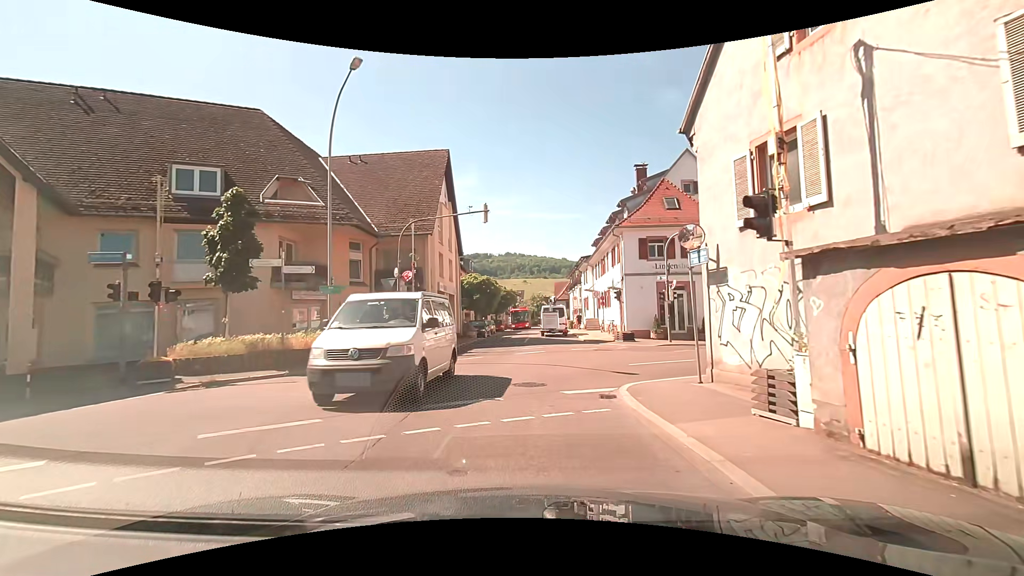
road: tertiary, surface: asphalt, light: Day
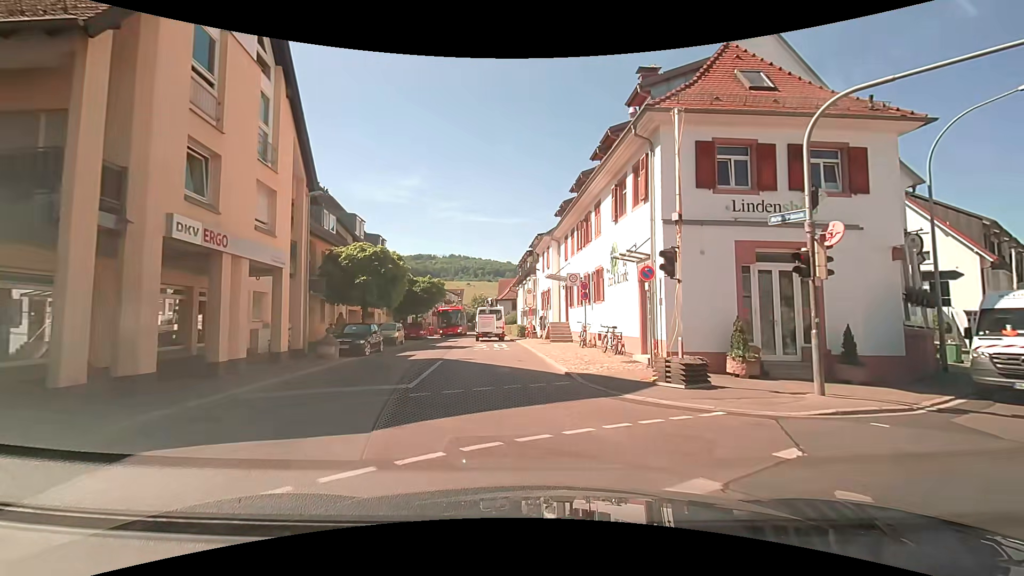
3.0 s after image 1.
(+0.5, +18.6) m; +6°
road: residential
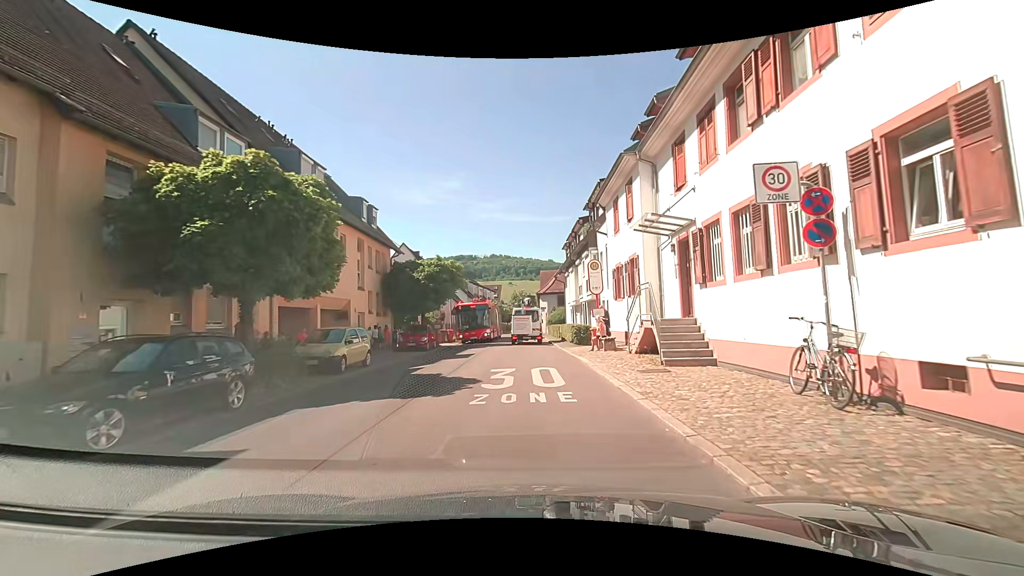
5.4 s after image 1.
(-0.7, +15.2) m; -6°
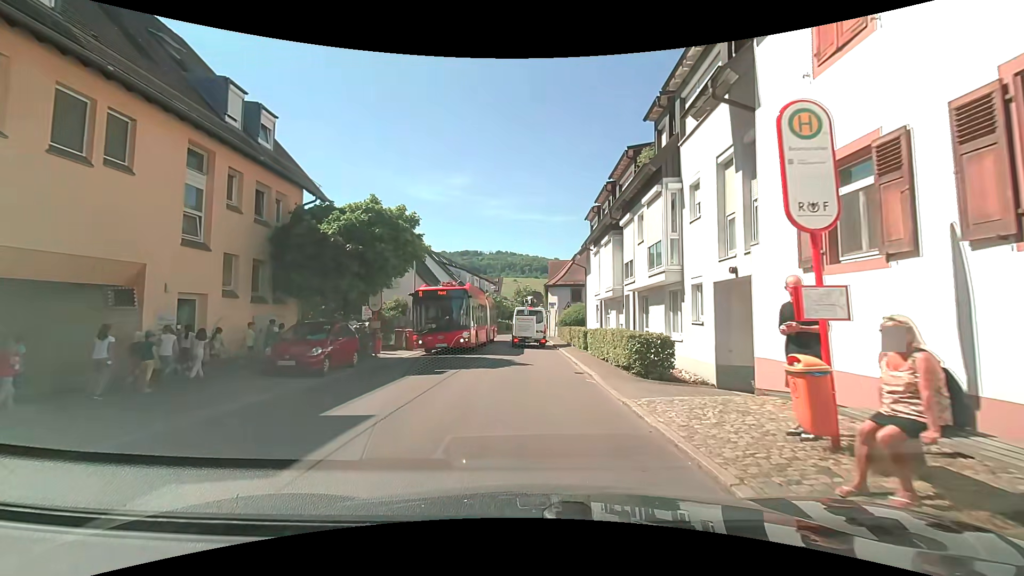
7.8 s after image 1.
(+0.2, +14.7) m; +1°
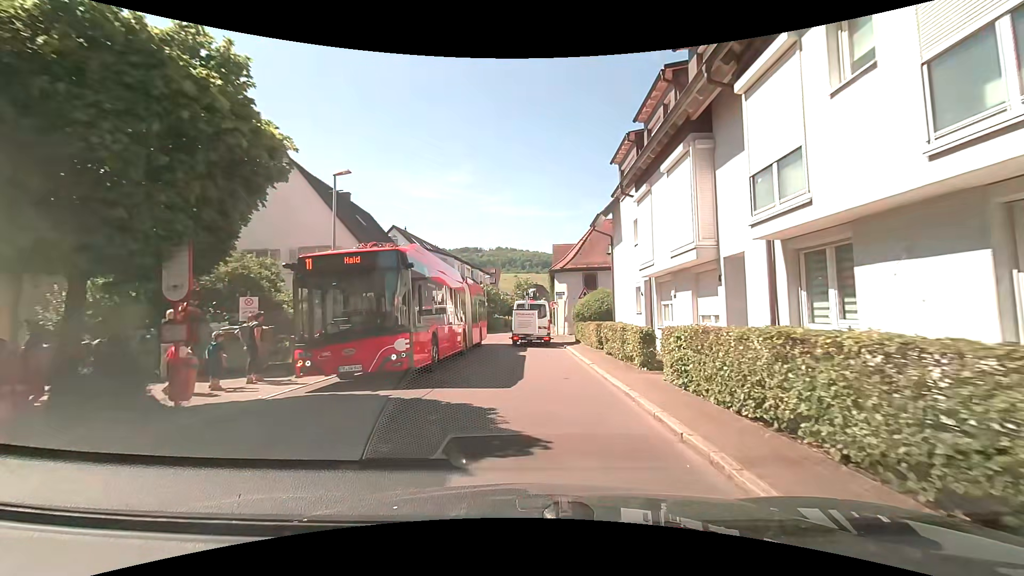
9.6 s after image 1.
(-0.1, +11.3) m; 0°
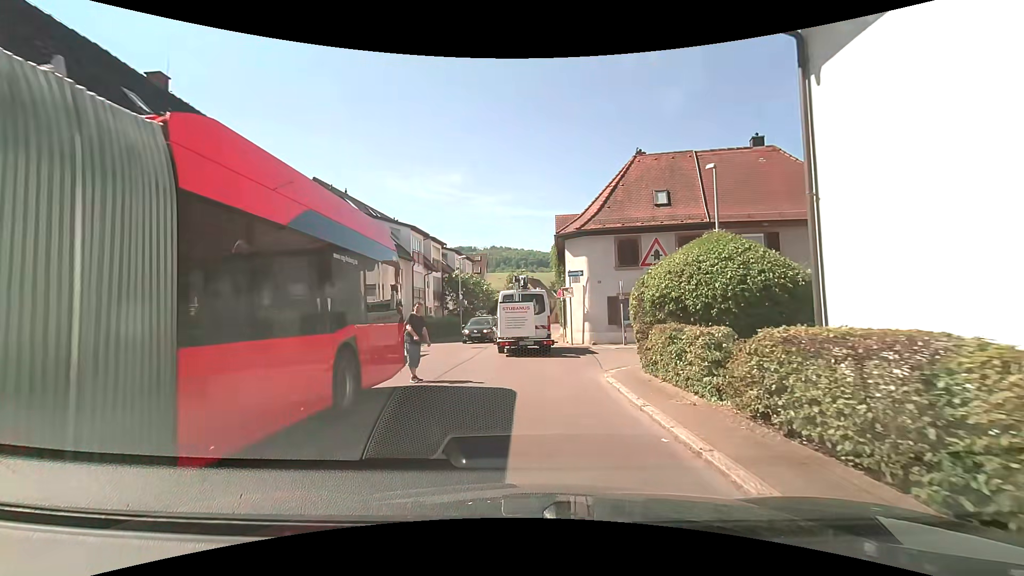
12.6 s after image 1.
(-0.2, +17.8) m; -1°
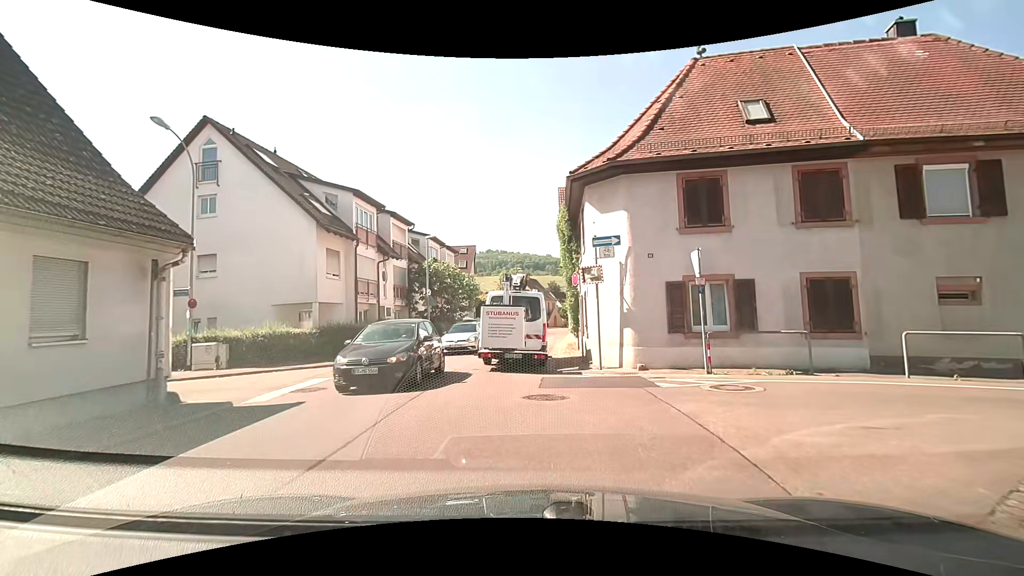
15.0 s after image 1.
(+0.1, +11.0) m; +1°
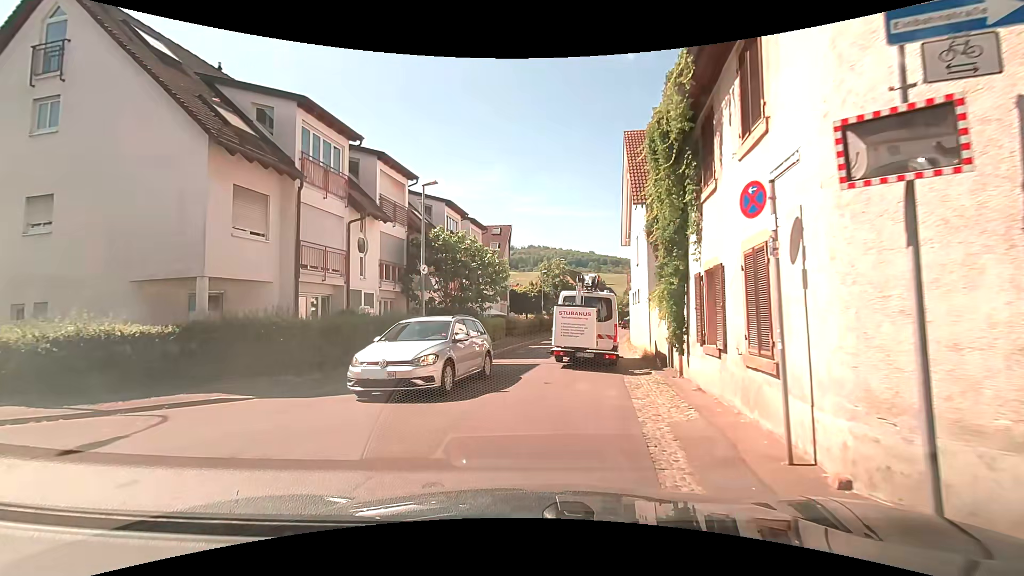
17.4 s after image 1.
(-0.2, +10.4) m; -4°
